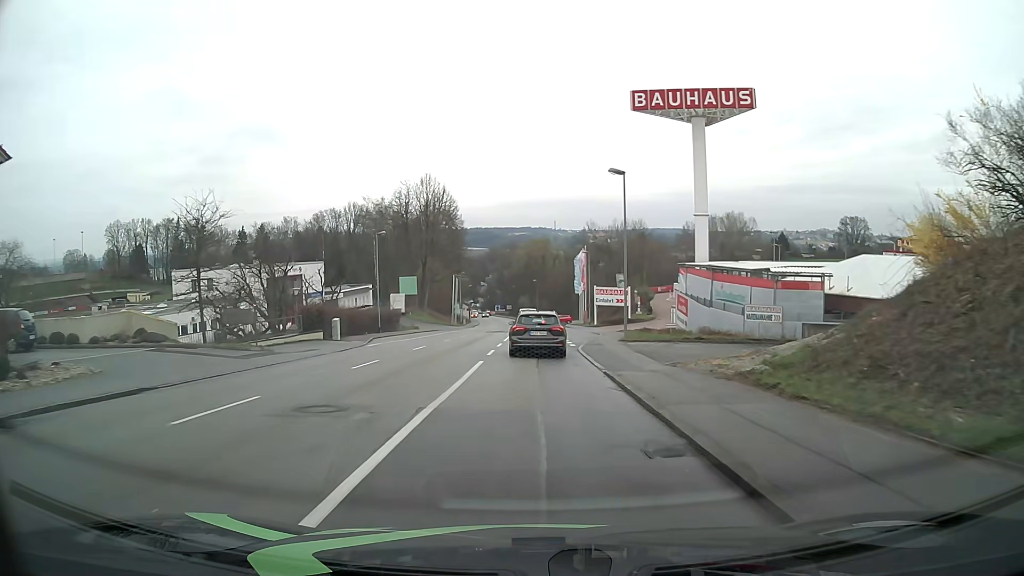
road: tertiary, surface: asphalt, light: Day
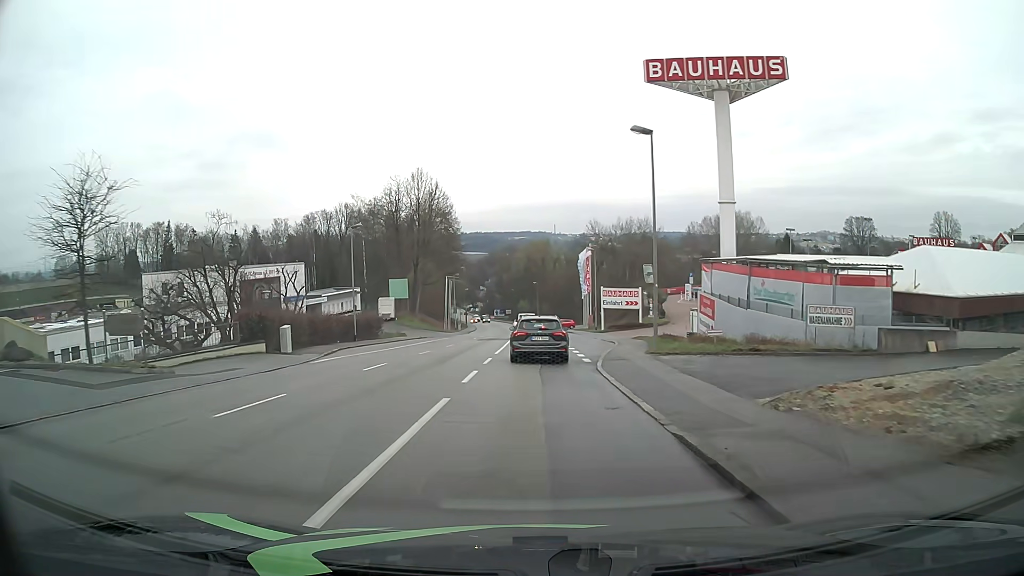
(0.0, +7.7) m; 0°
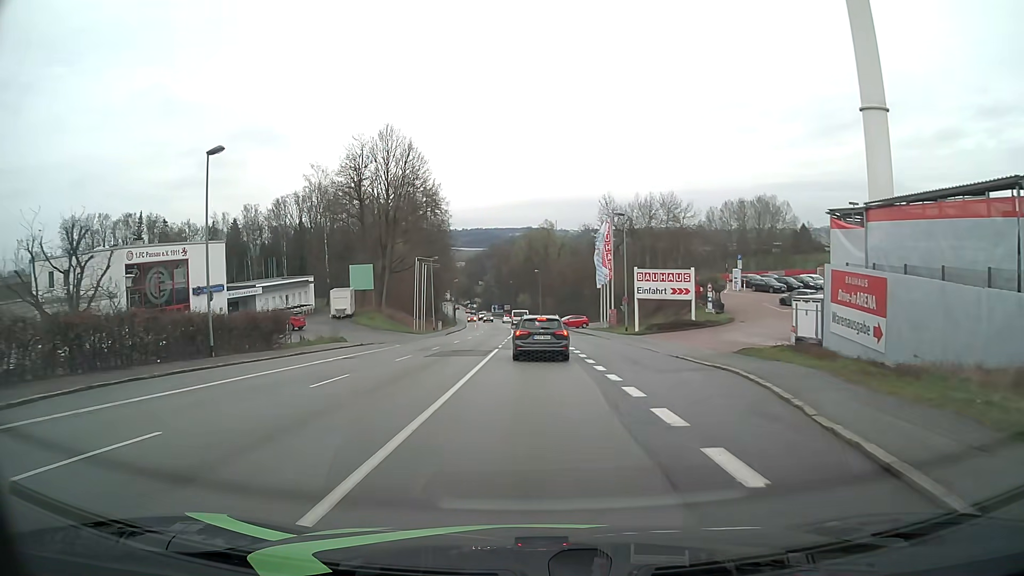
(0.0, +22.5) m; 0°
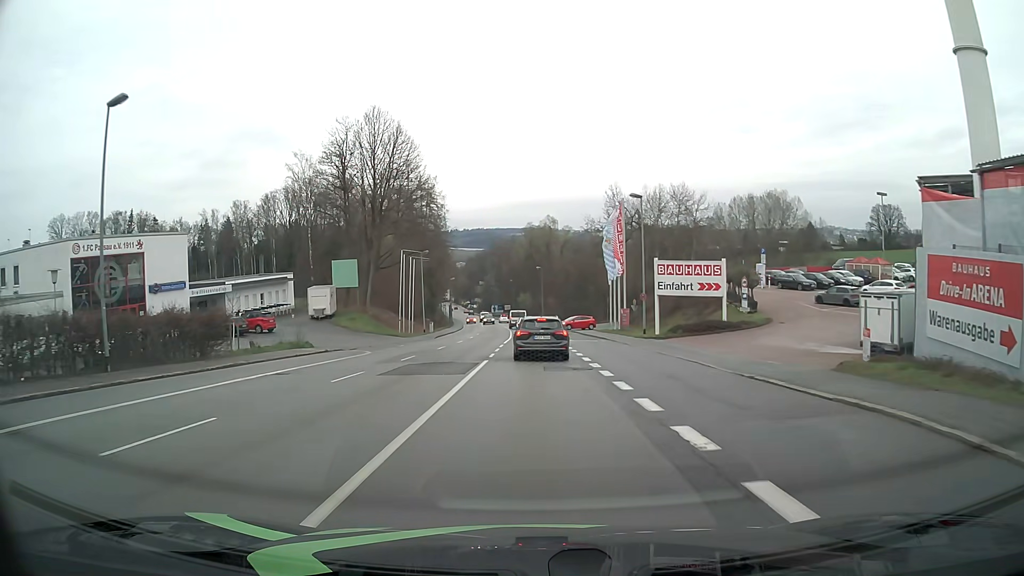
(0.0, +7.5) m; -1°
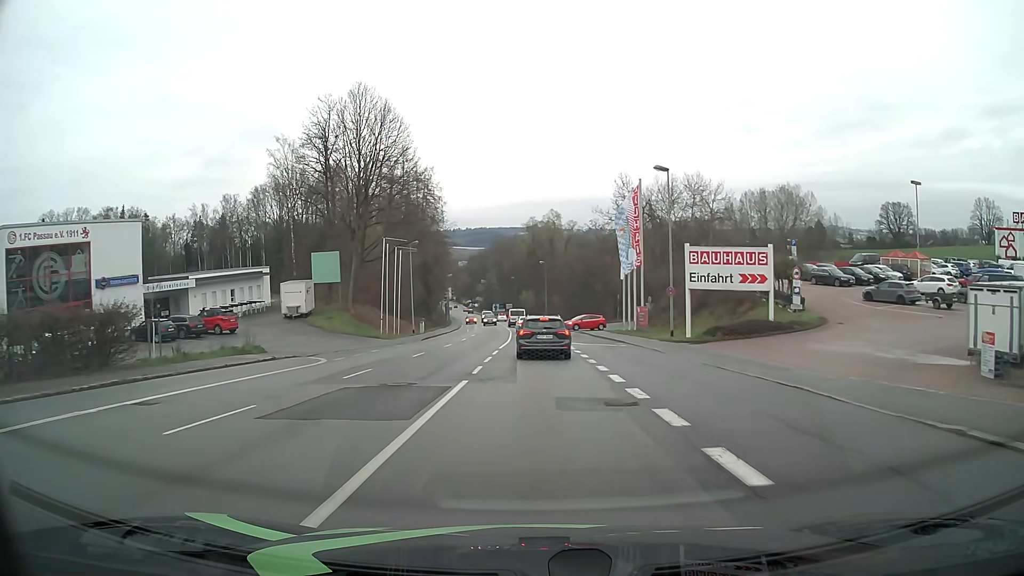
(0.0, +7.6) m; 0°
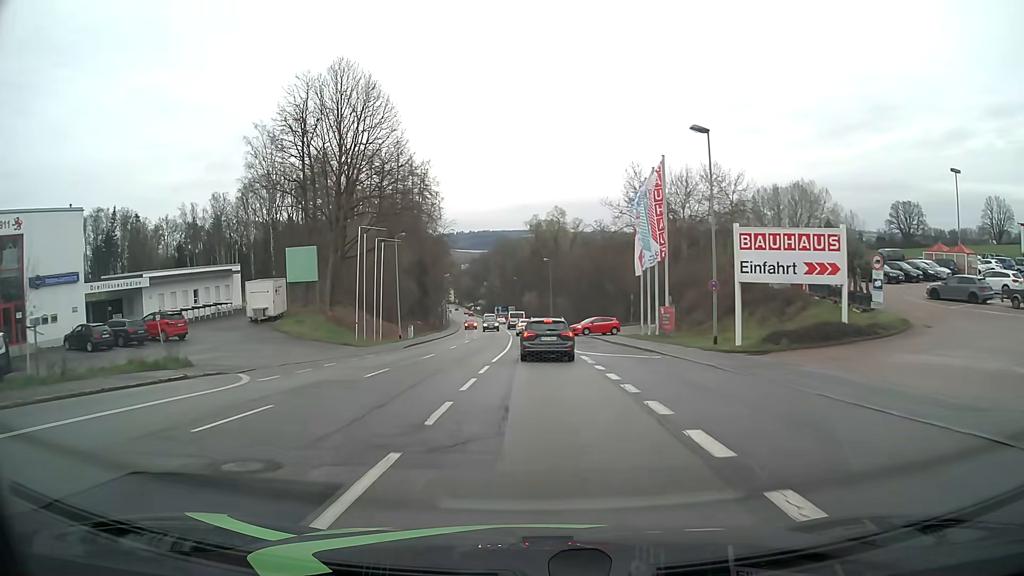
(0.0, +7.7) m; 0°
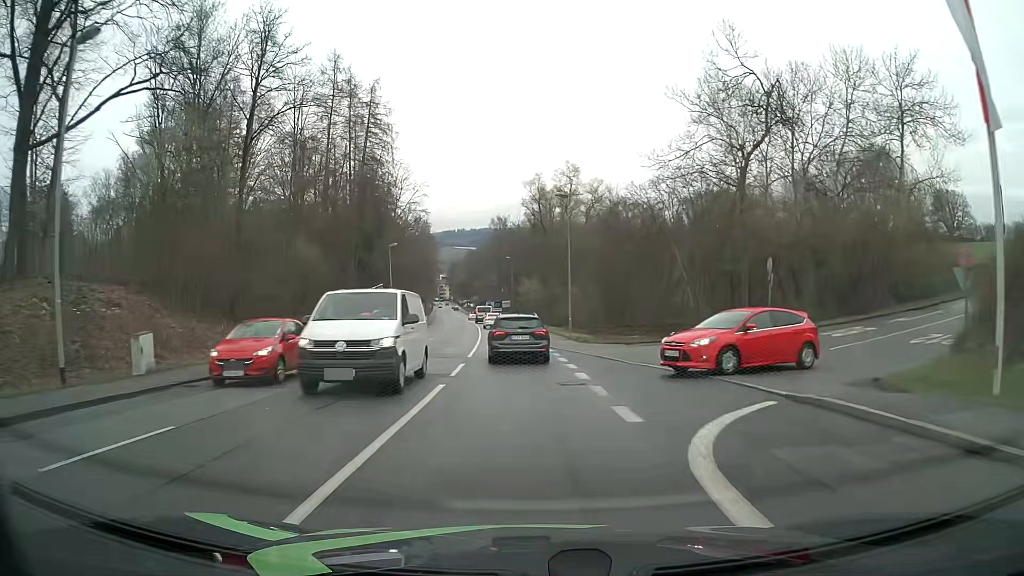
(0.0, +39.7) m; 0°
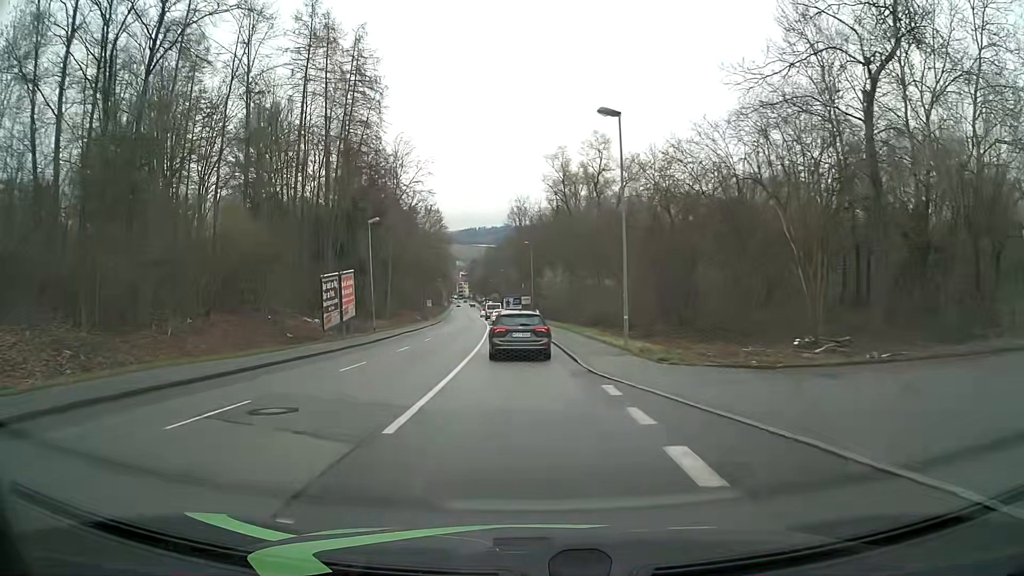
(-0.4, +15.4) m; -3°
(0, +10) (0, +20) (-1, +30) (-1, +40) (-1, +50) (-2, +60) (-3, +70) (-4, +80) (-5, +90) (-6, +100) m
